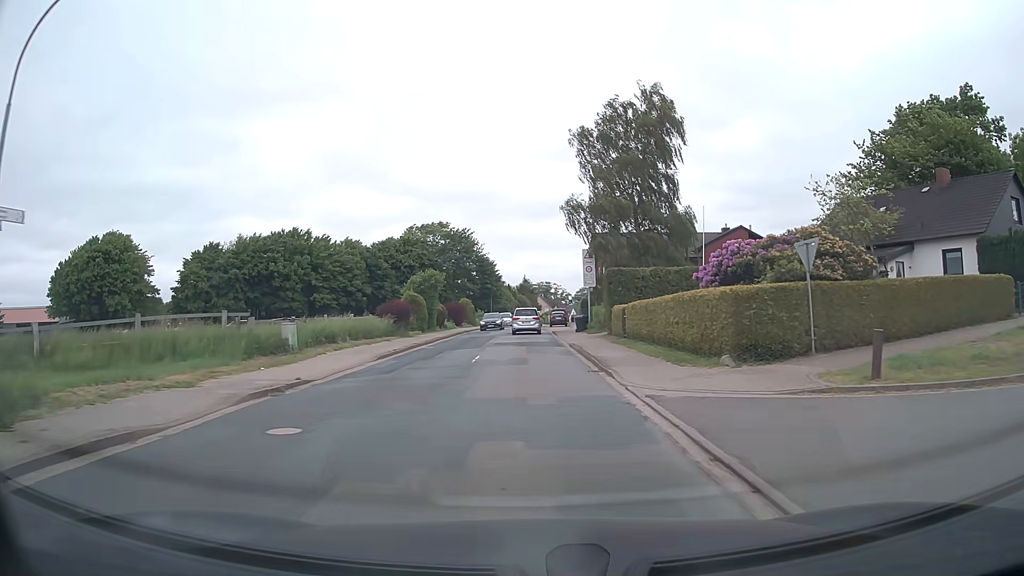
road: tertiary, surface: asphalt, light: Day
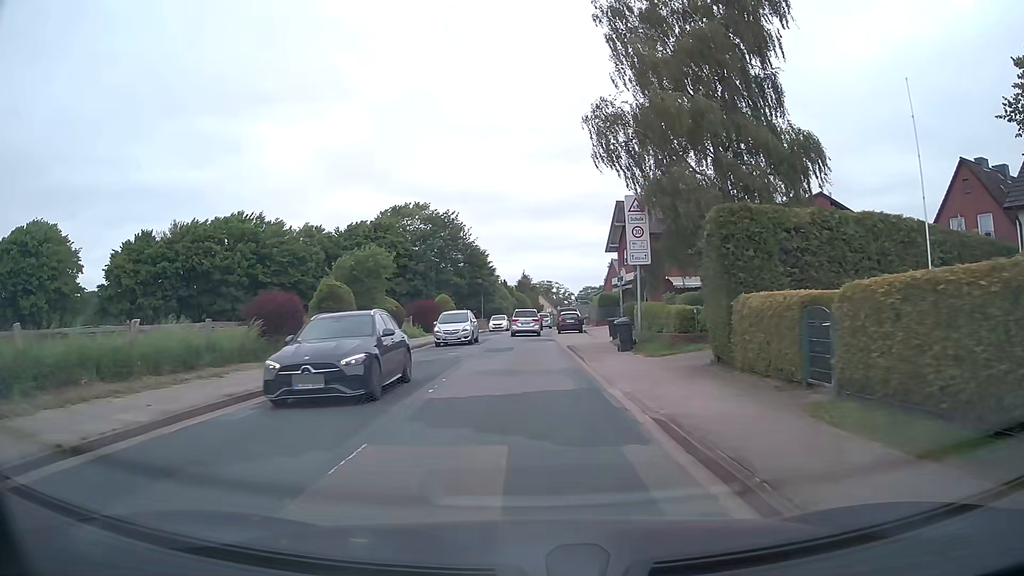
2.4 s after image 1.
(0.0, +19.5) m; 0°
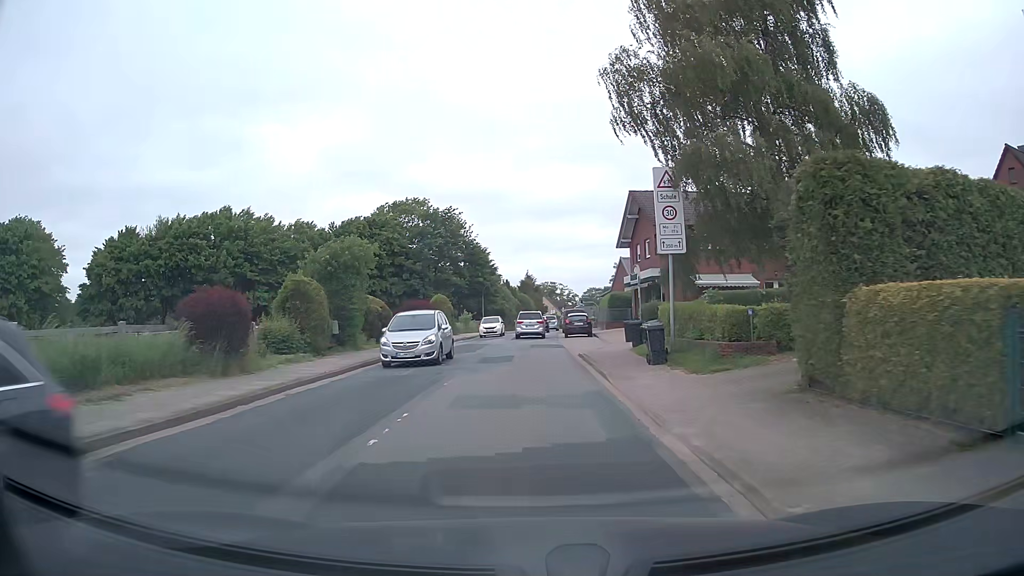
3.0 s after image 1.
(0.0, +4.6) m; 0°
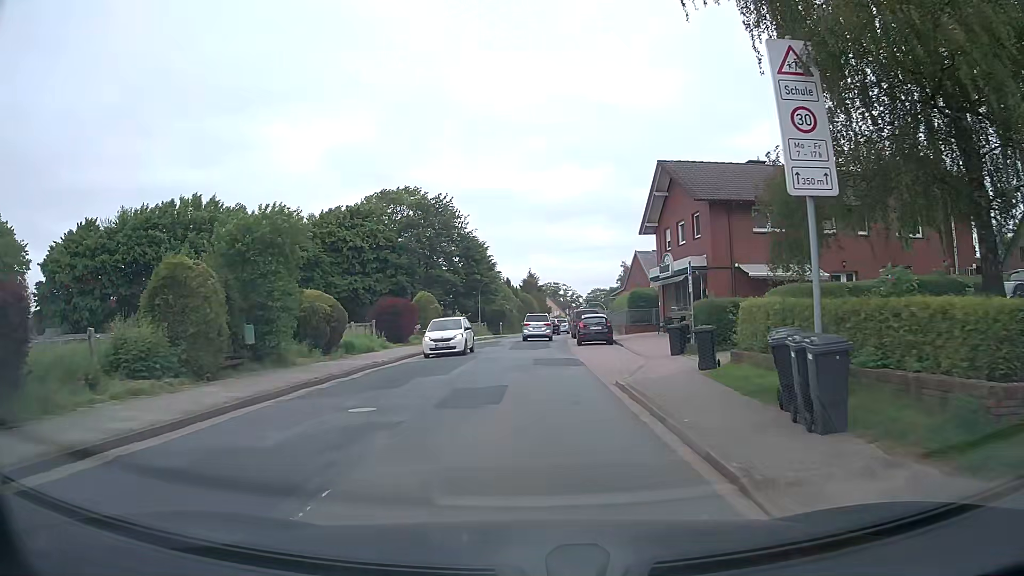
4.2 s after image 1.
(0.0, +9.1) m; 0°
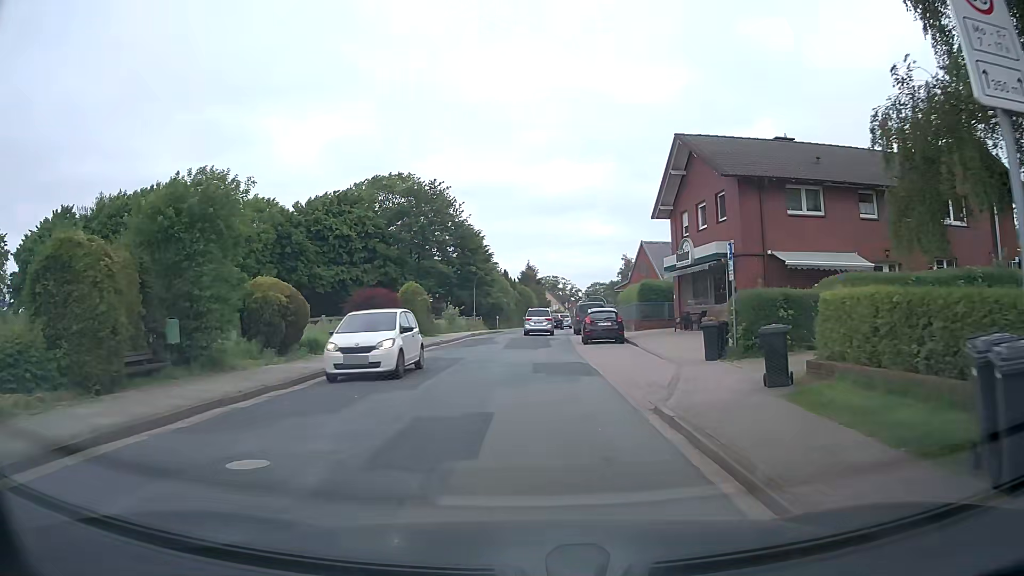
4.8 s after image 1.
(0.0, +4.3) m; +1°
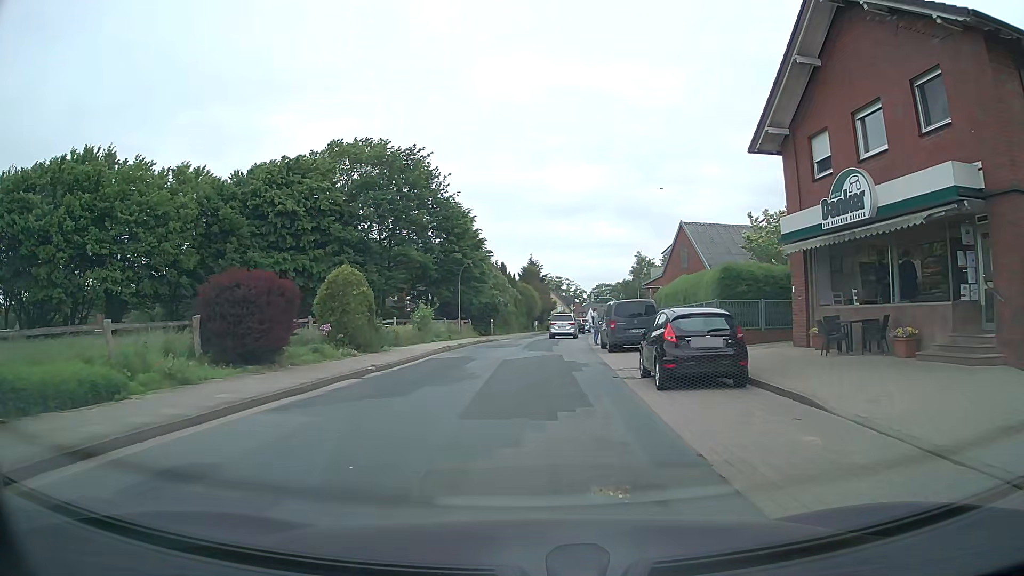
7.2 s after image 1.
(0.0, +15.6) m; 0°
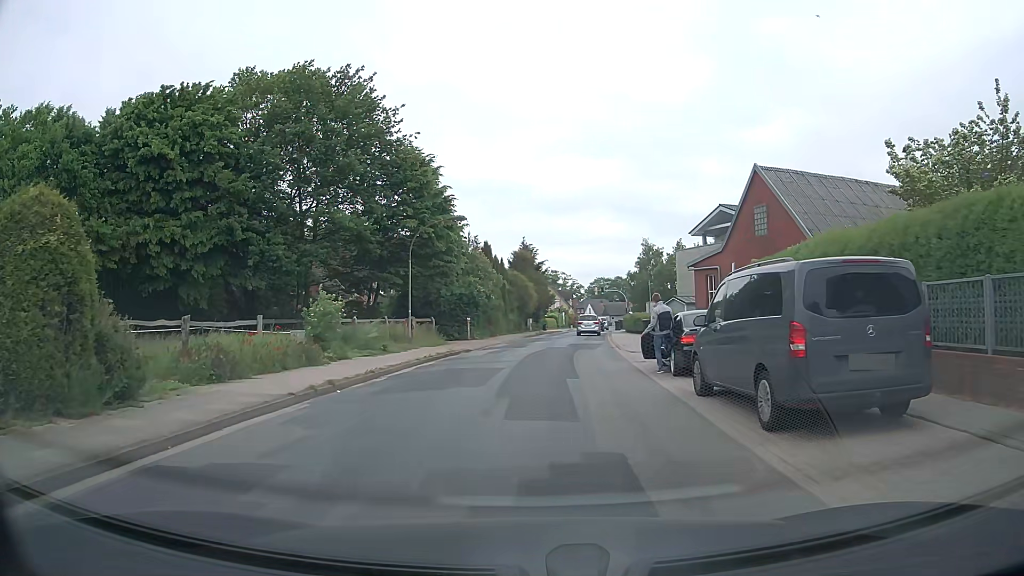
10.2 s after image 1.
(+0.2, +17.5) m; +1°
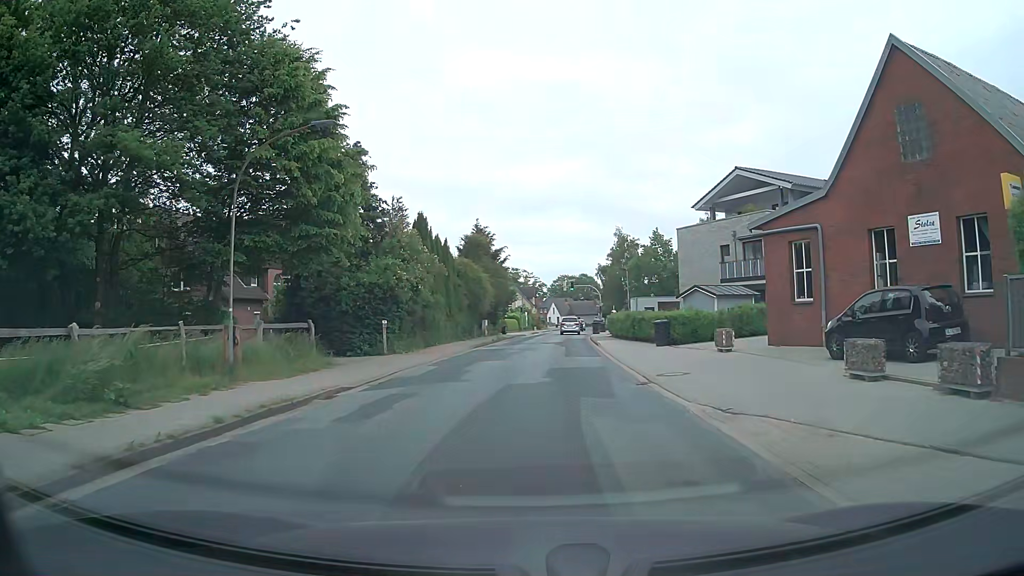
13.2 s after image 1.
(+0.2, +15.8) m; +3°
(0, +10) (+1, +20) (+1, +30) (+2, +40) (+2, +50) (+3, +60) (+4, +70) (+5, +80) (+6, +90) (+7, +100) m
